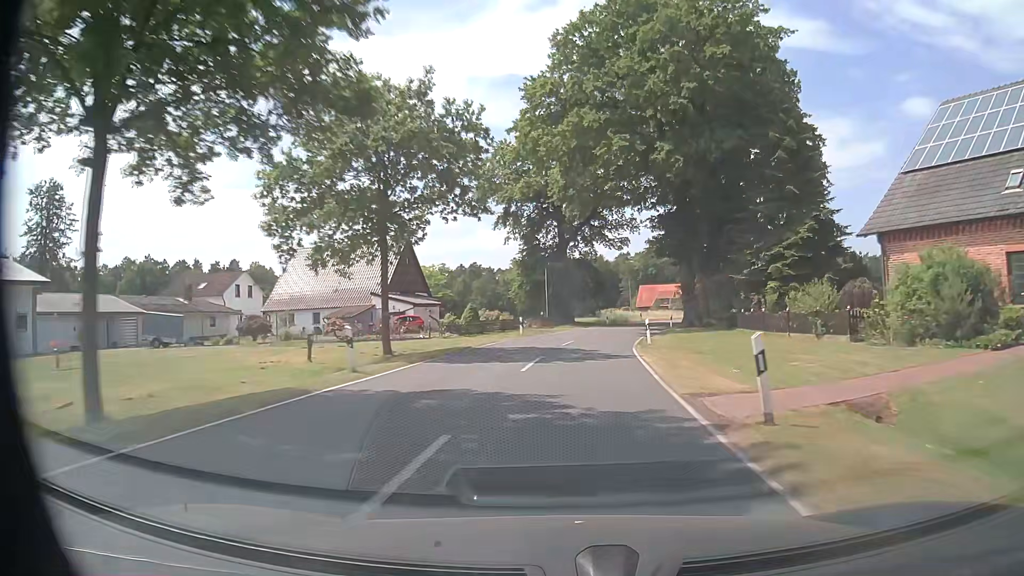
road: secondary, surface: asphalt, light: Day
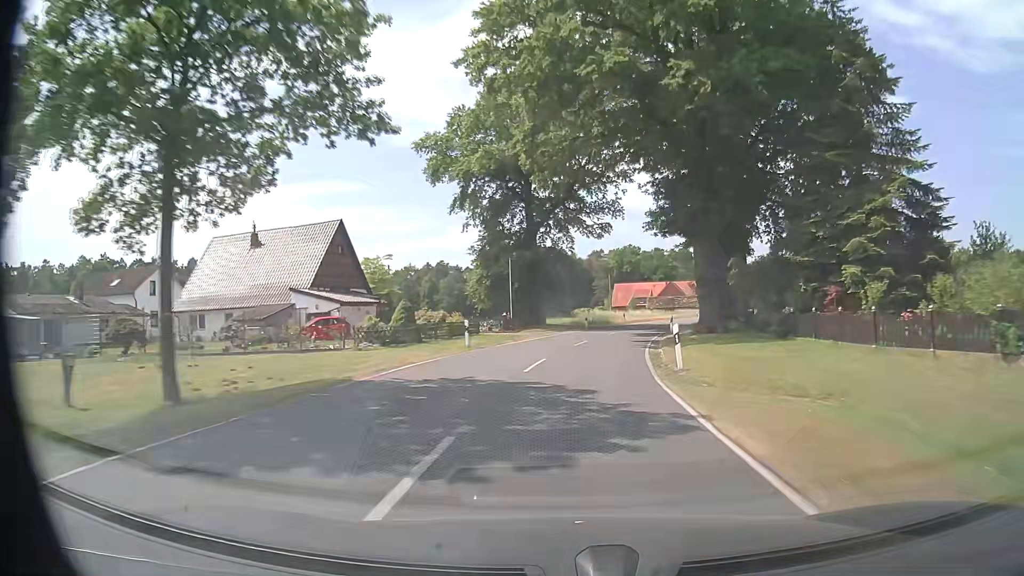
(+0.2, +12.0) m; +2°
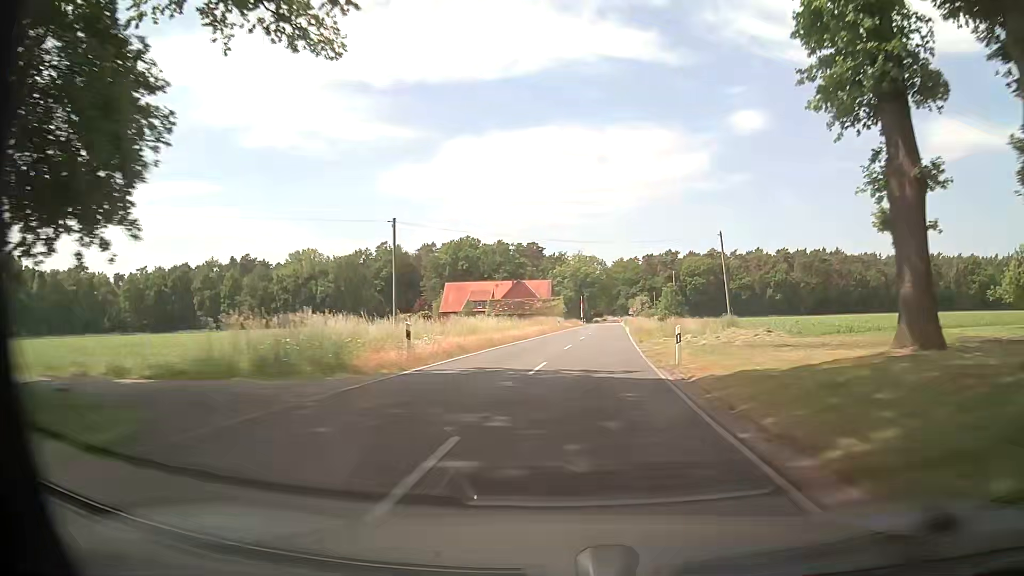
(+6.2, +47.3) m; +14°
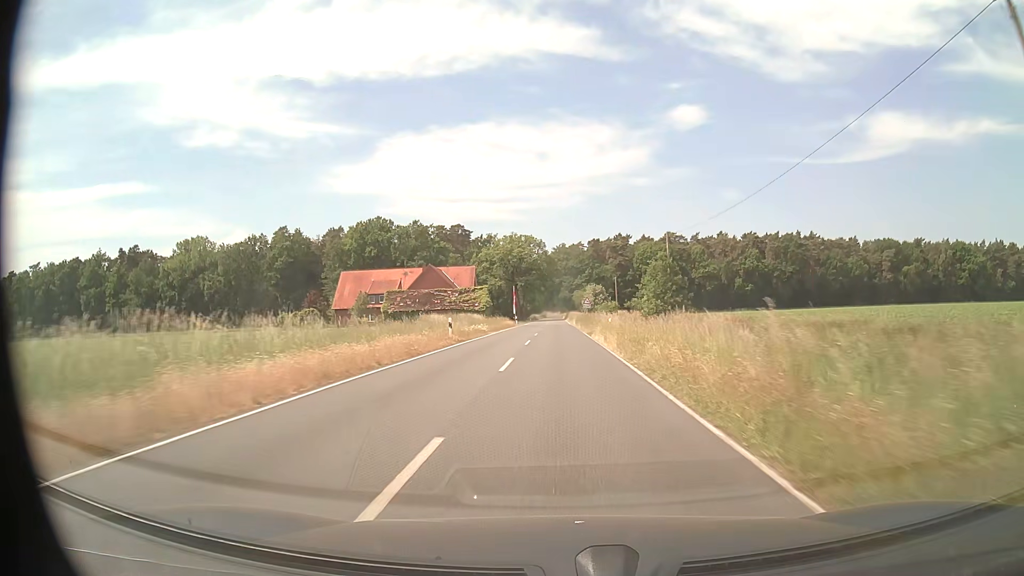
(+2.1, +36.2) m; +5°
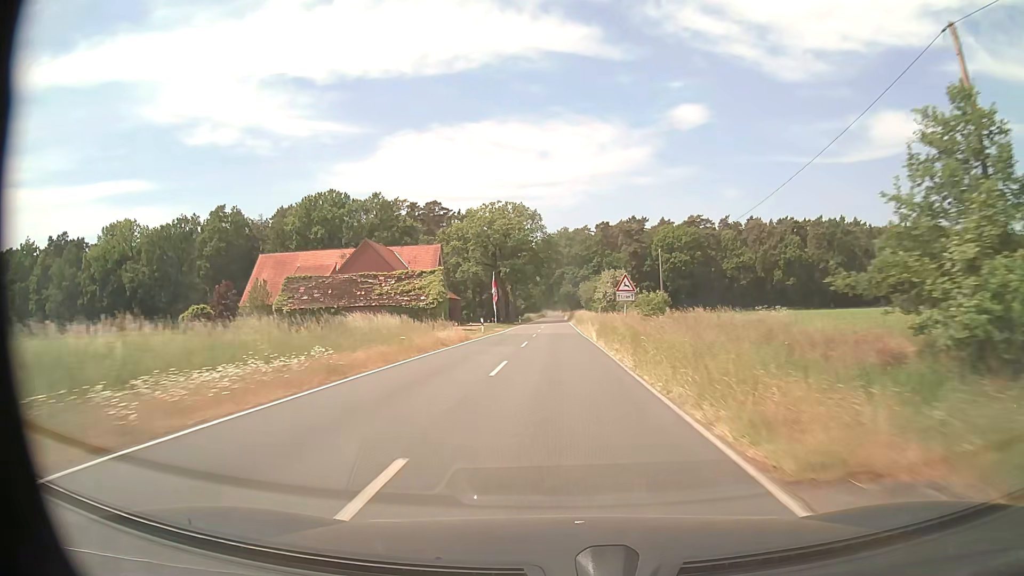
(-0.1, +37.2) m; 0°
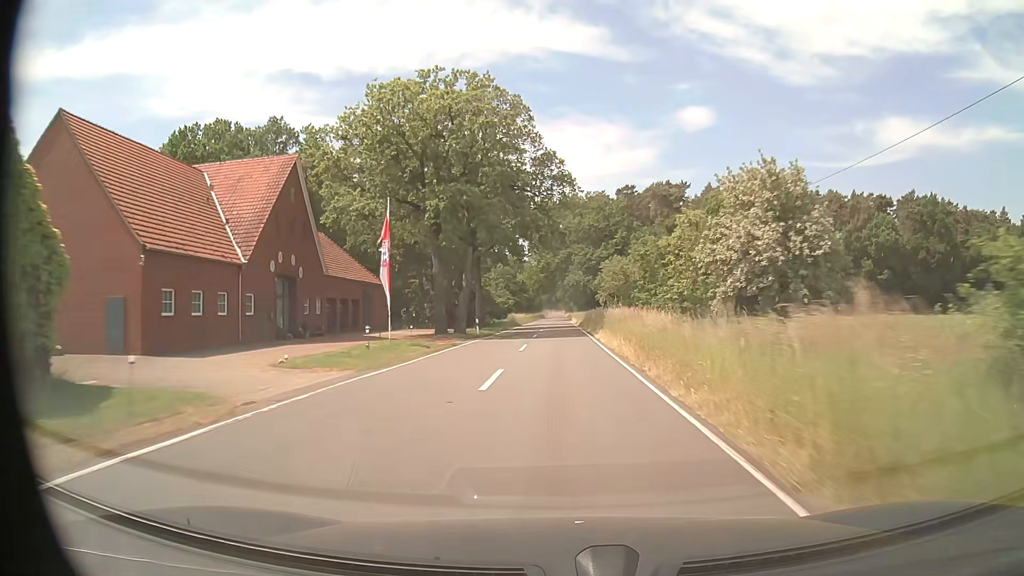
(-0.2, +50.2) m; 0°
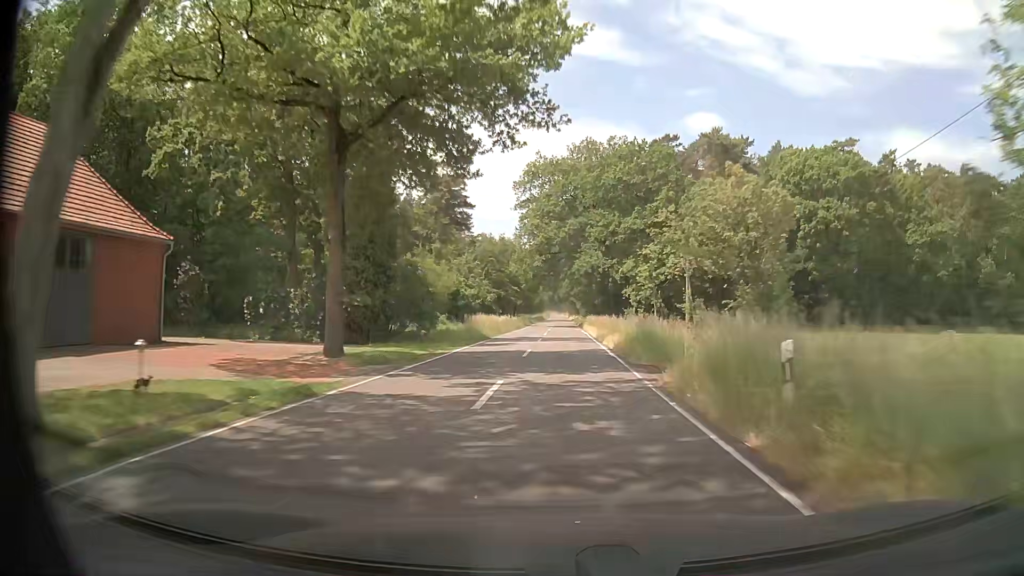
(-0.1, +37.8) m; 0°
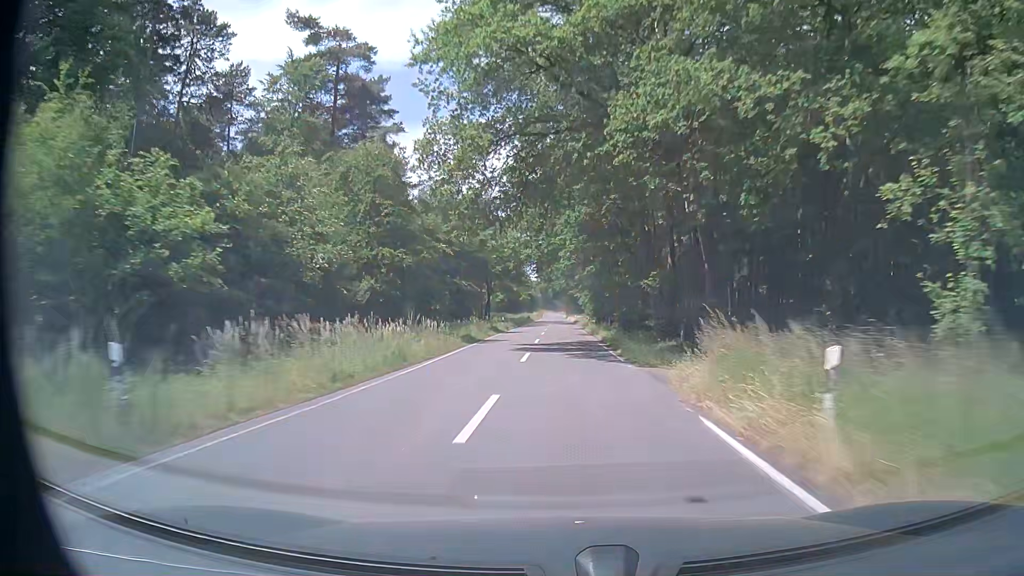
(+0.1, +50.4) m; 0°
(0, +10) (0, +20) (0, +30) (0, +40) (0, +50) (0, +60) (0, +70) (0, +80) (0, +90) (0, +100) m
